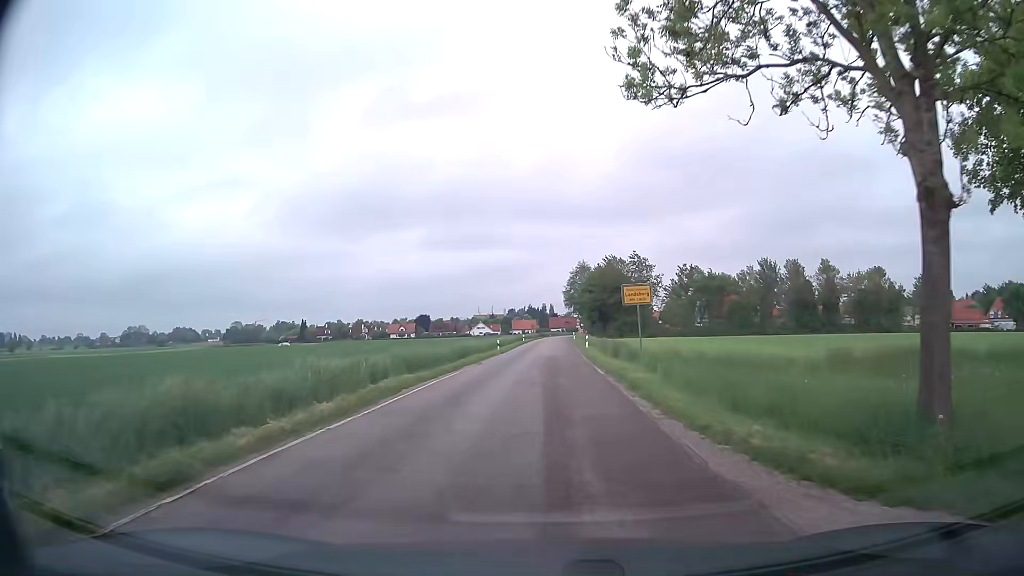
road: unclassified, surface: asphalt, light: Day
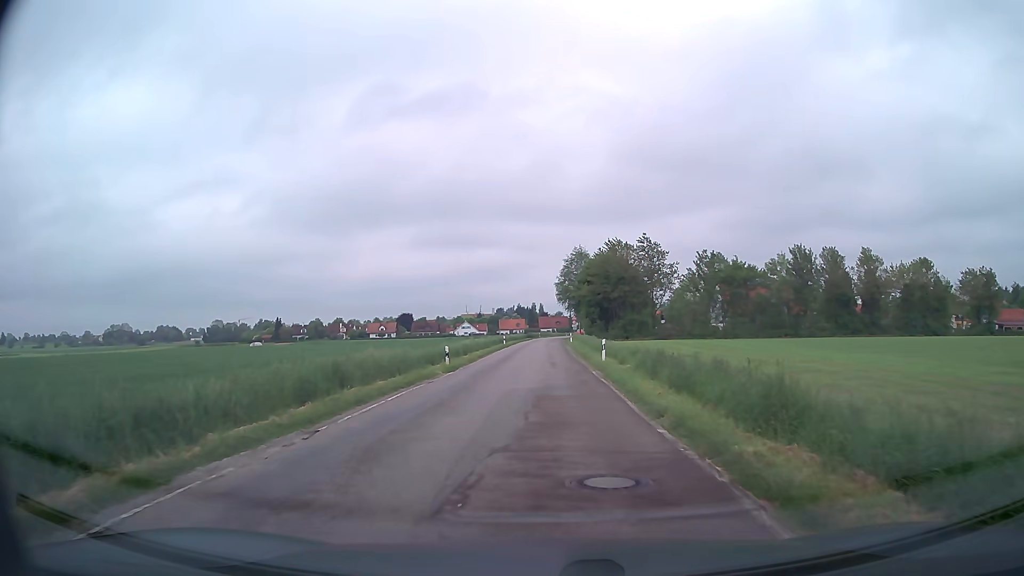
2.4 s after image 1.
(+0.4, +22.0) m; 0°
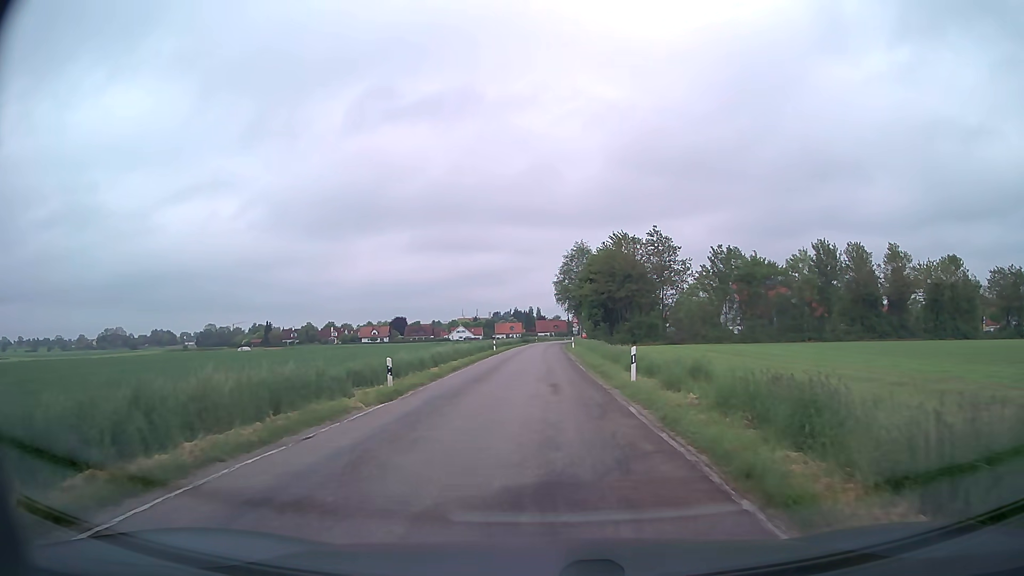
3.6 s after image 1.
(+0.2, +10.4) m; +2°
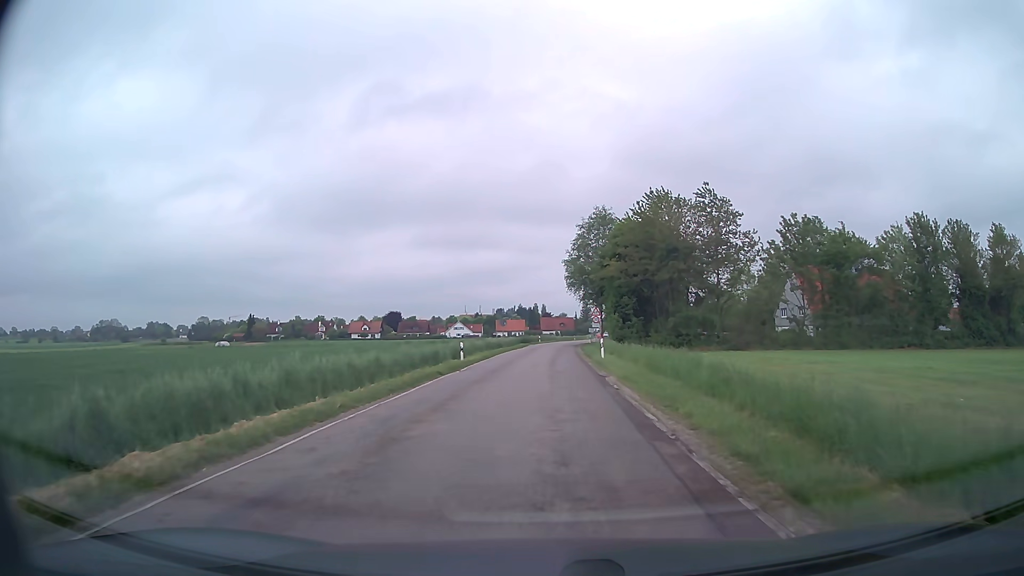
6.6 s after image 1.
(-0.2, +26.1) m; 0°
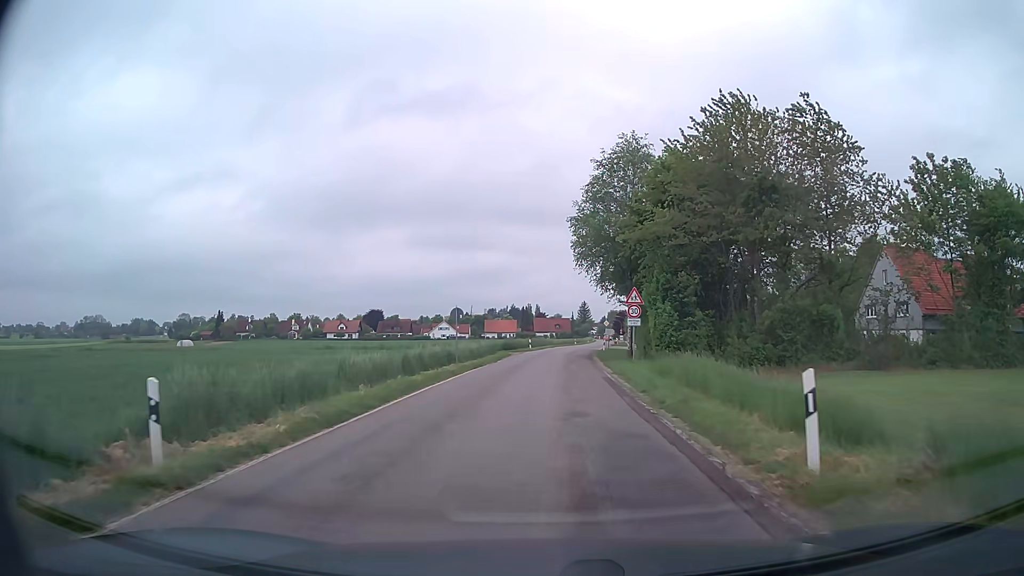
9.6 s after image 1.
(-0.2, +26.6) m; 0°
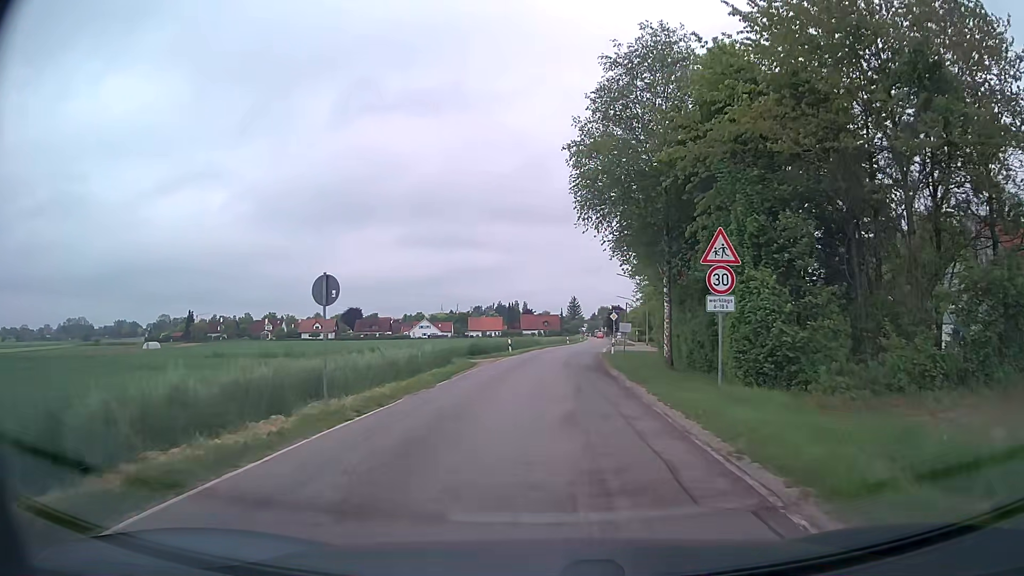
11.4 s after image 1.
(+0.2, +16.4) m; +1°
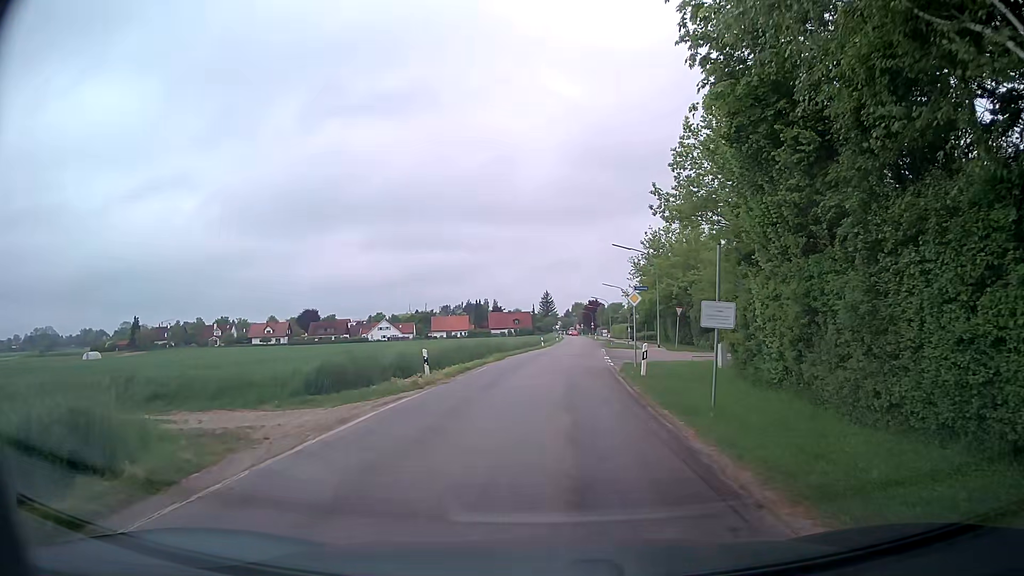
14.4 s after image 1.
(+0.3, +21.8) m; +2°
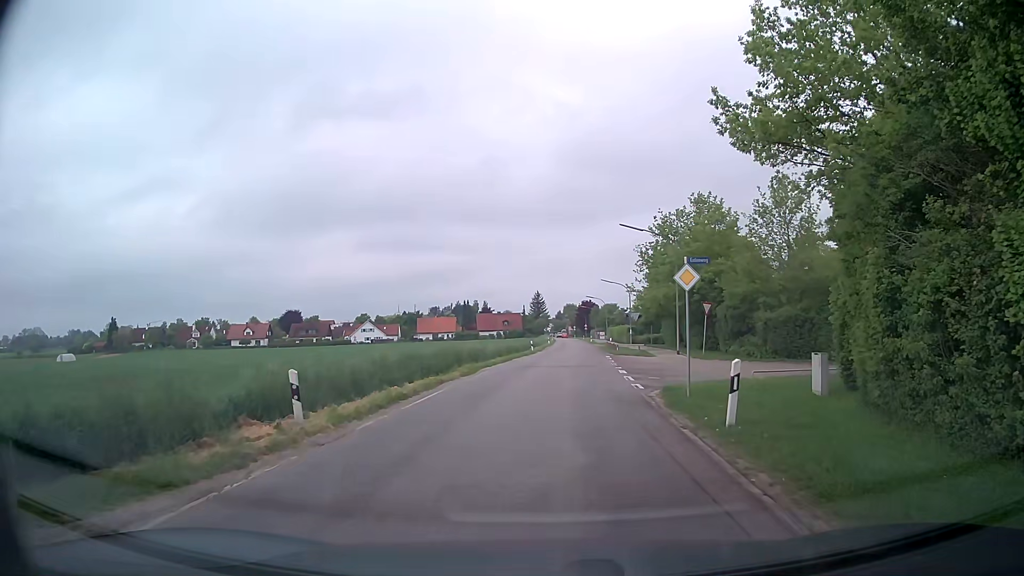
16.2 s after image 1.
(+0.2, +10.1) m; +3°
(0, +10) (0, +20) (0, +30) (0, +40) (+1, +50) (+1, +60) (+1, +70) (+1, +80) (+1, +90) (+1, +100) m
